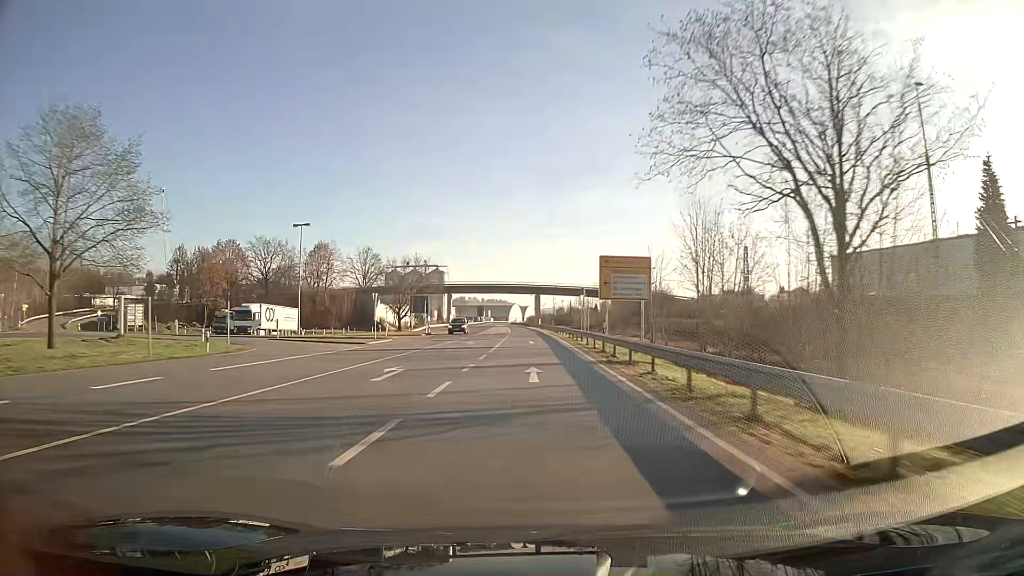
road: unclassified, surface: asphalt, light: Day
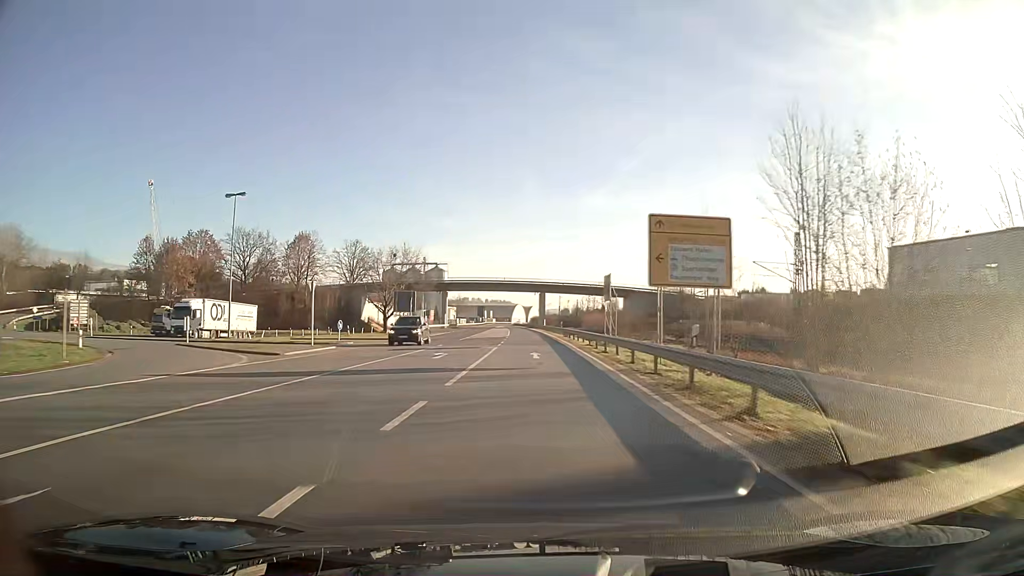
(-0.1, +16.0) m; 0°
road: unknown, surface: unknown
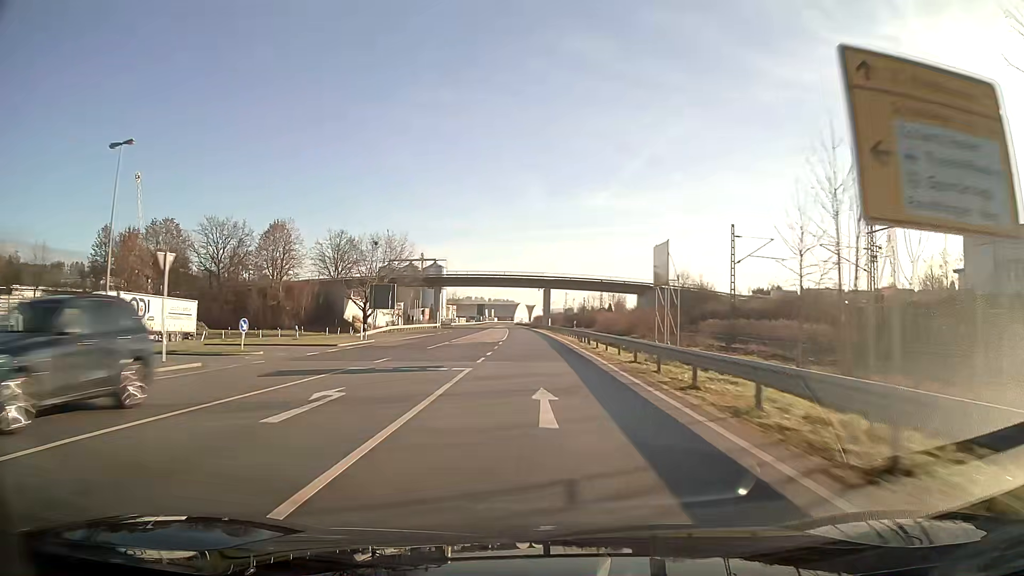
(-0.1, +16.0) m; 0°
